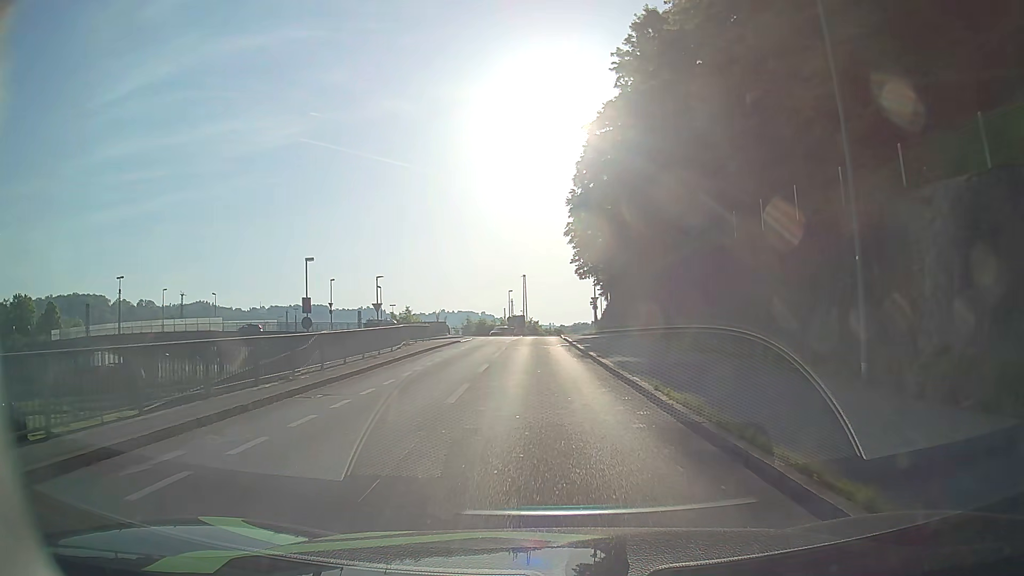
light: Day
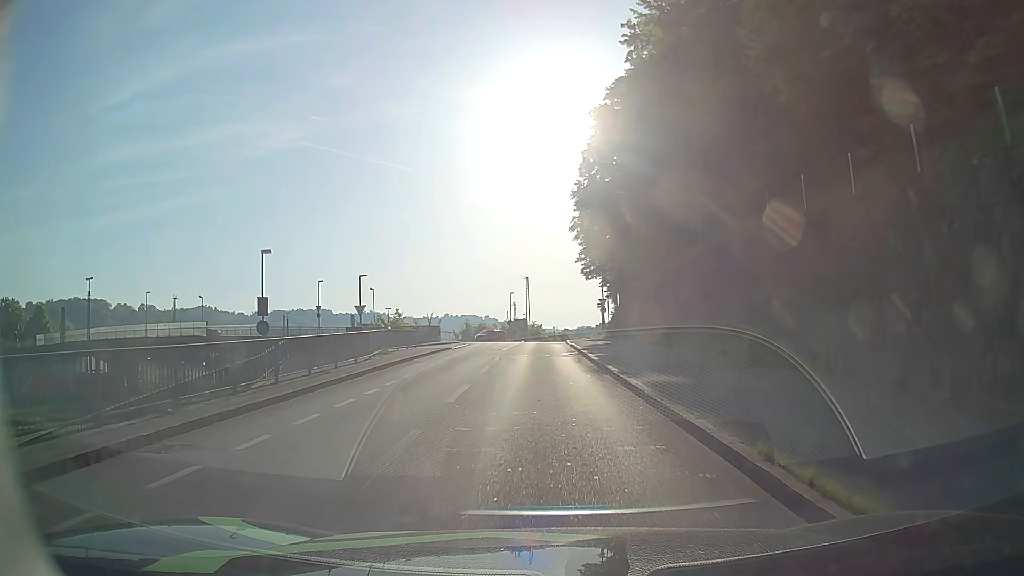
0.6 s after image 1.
(-0.1, +5.6) m; -1°
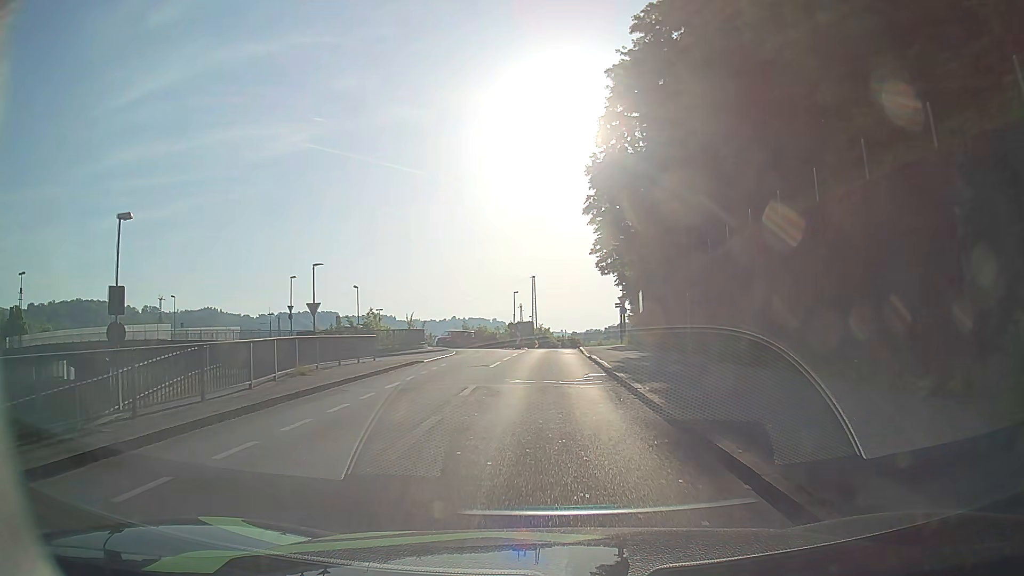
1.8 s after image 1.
(0.0, +10.6) m; 0°
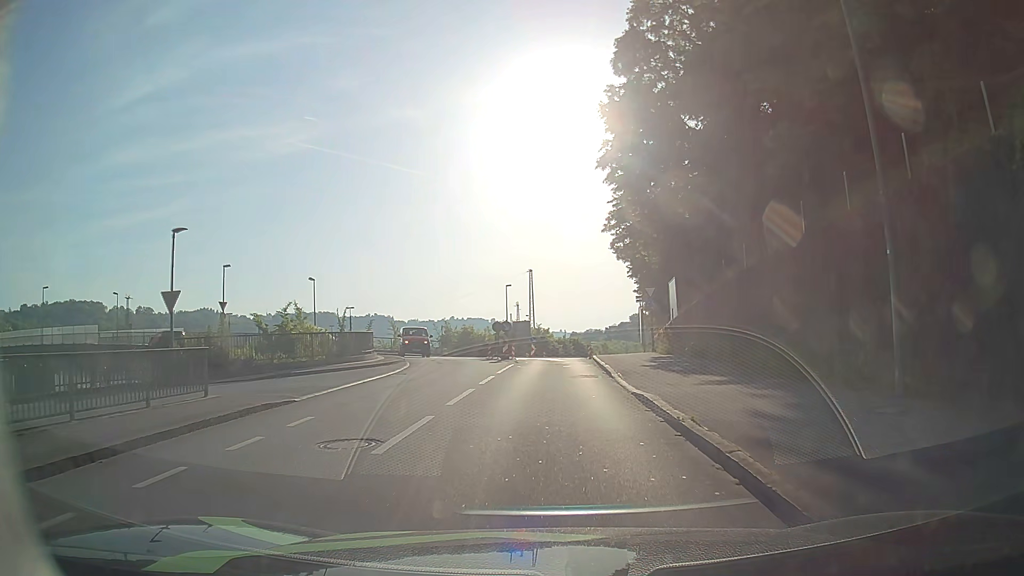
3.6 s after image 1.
(-0.1, +14.2) m; 0°
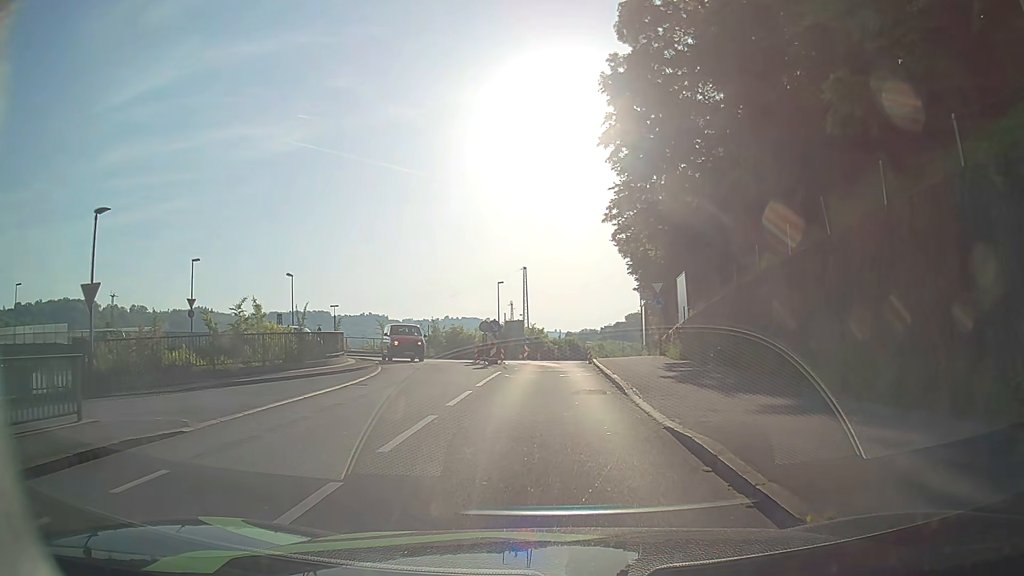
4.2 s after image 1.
(0.0, +4.3) m; 0°
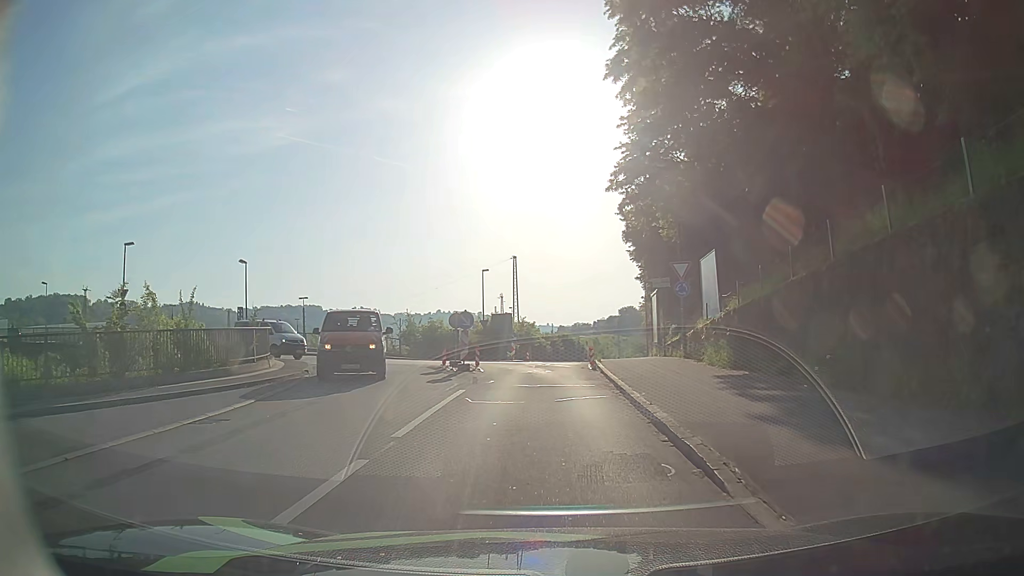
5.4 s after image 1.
(+0.1, +7.8) m; +2°
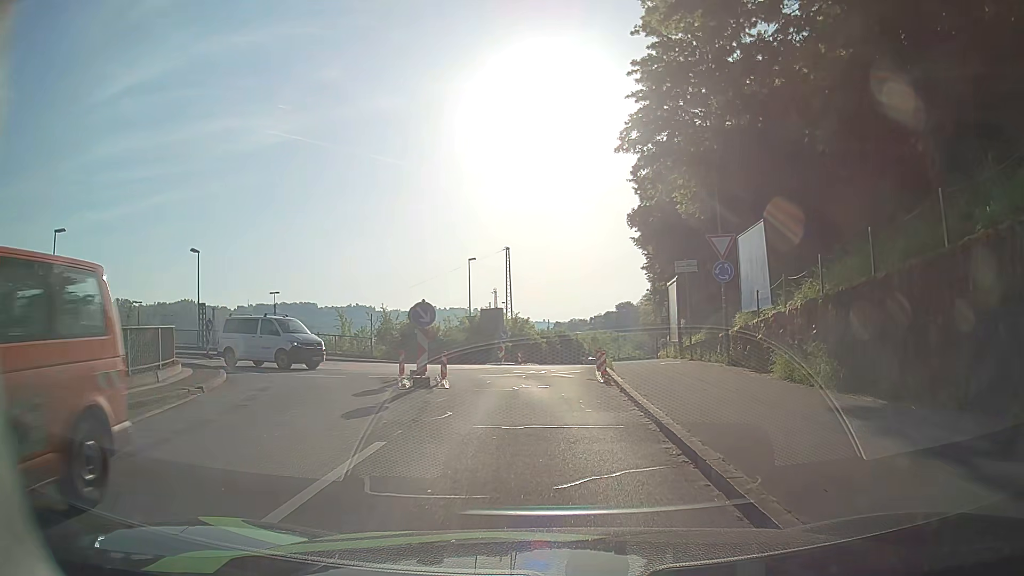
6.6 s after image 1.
(0.0, +6.8) m; 0°
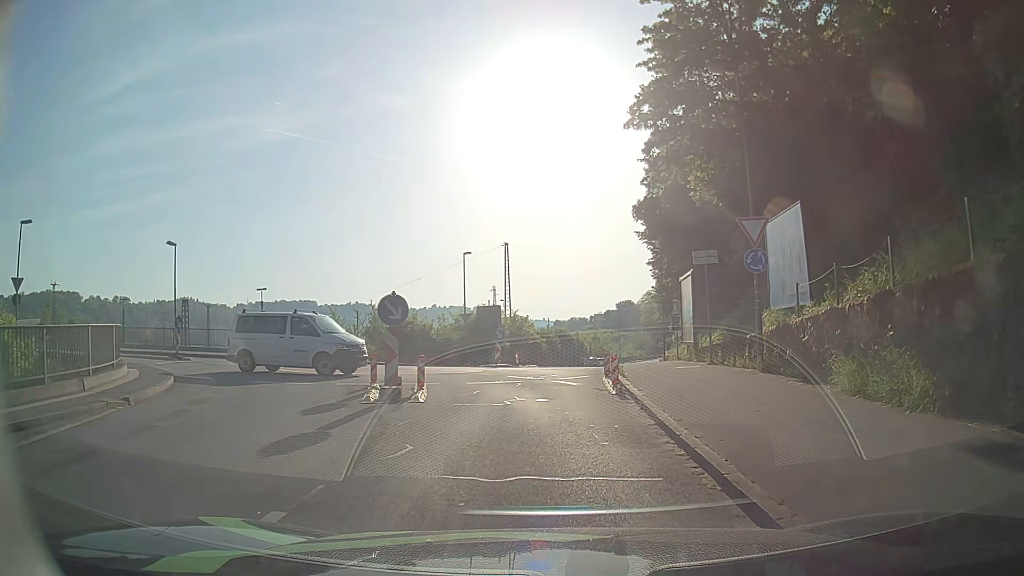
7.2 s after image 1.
(0.0, +3.1) m; -1°
(0, +10) (-1, +20) (0, +30) (+1, +40) (+3, +50) (+5, +60) (+6, +69) (+8, +79) (+11, +89) (+13, +99) m
